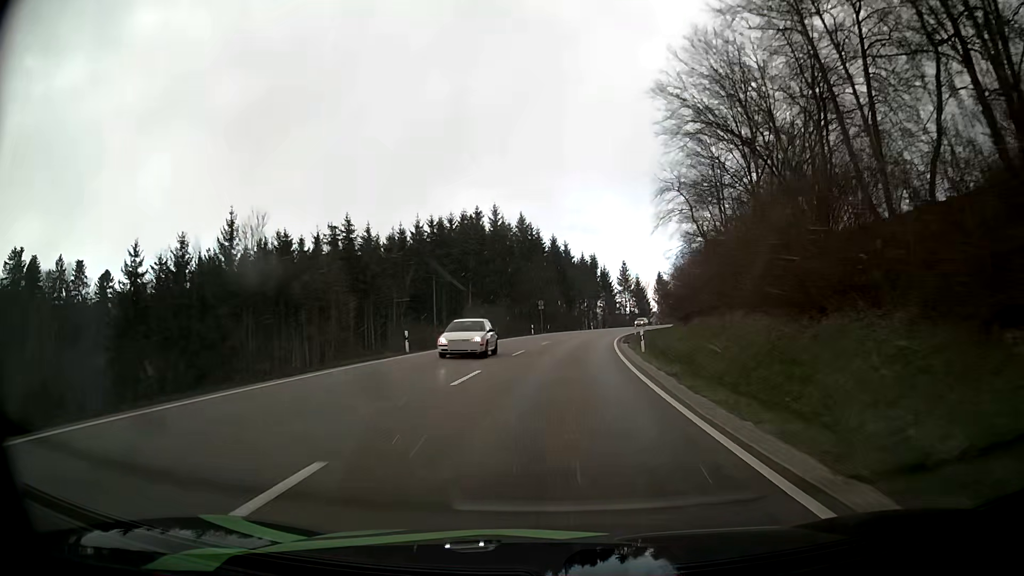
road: primary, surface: asphalt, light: Day
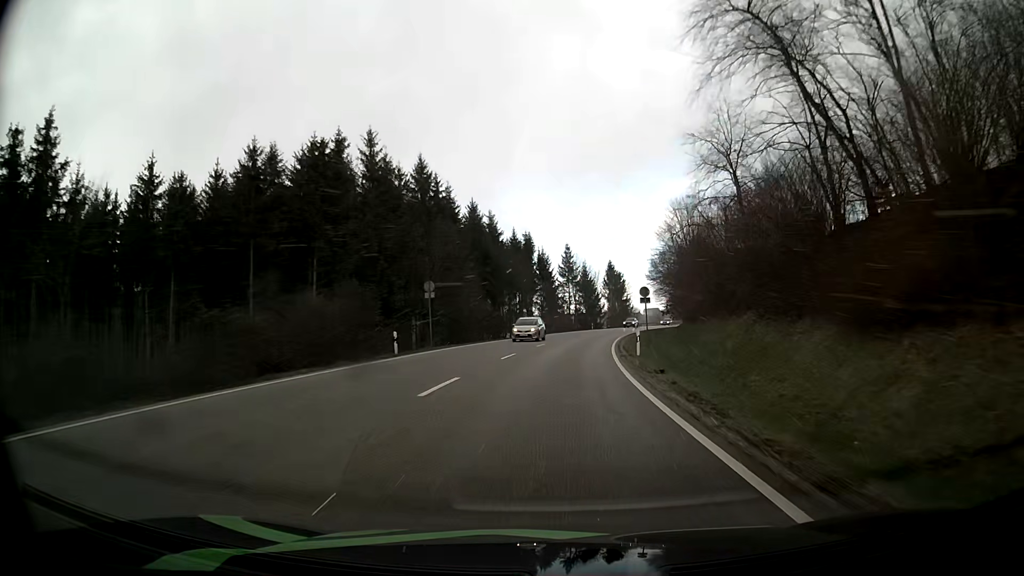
(+1.8, +38.0) m; +6°
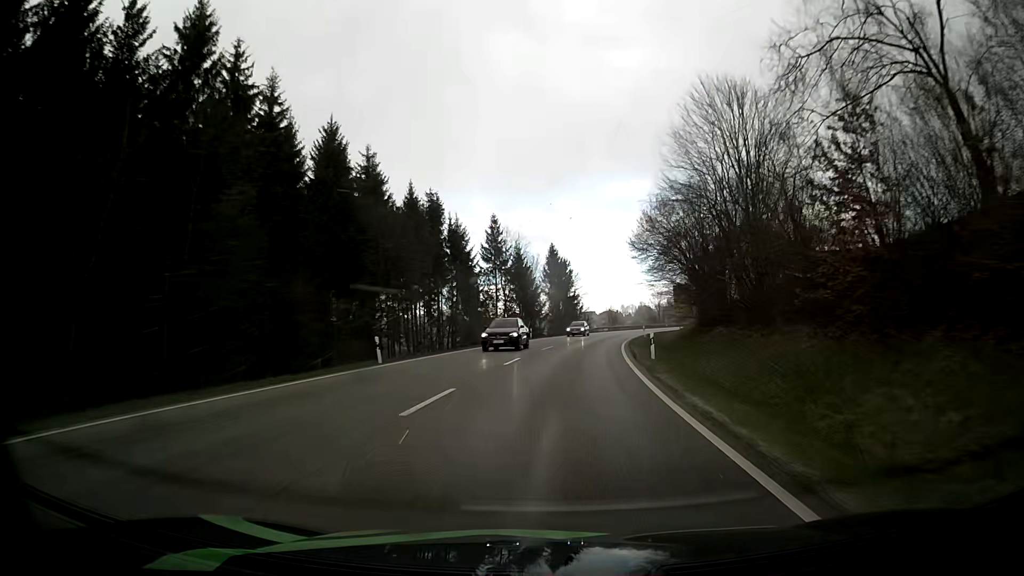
(+2.0, +38.1) m; +6°
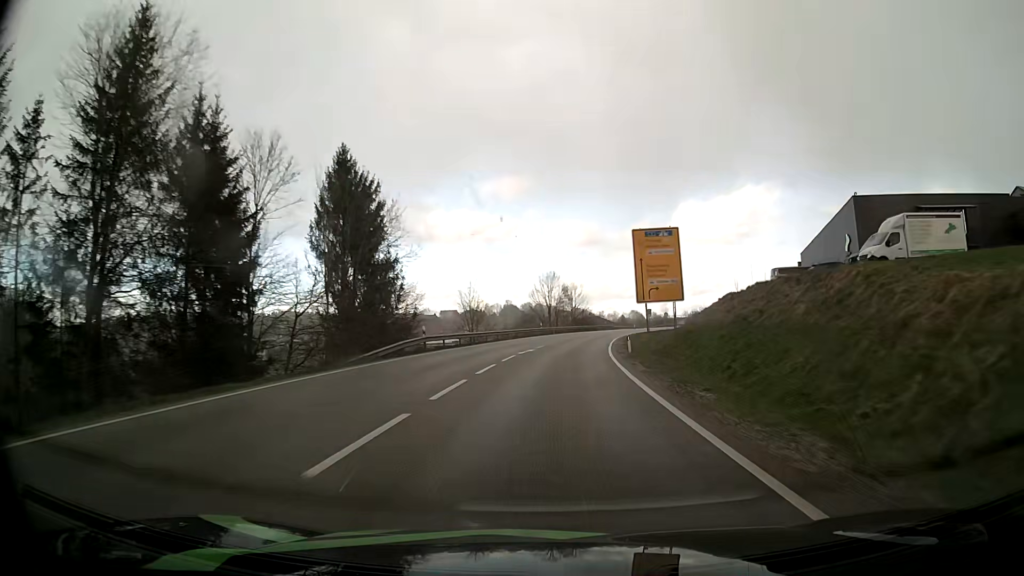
(+5.9, +63.1) m; +11°
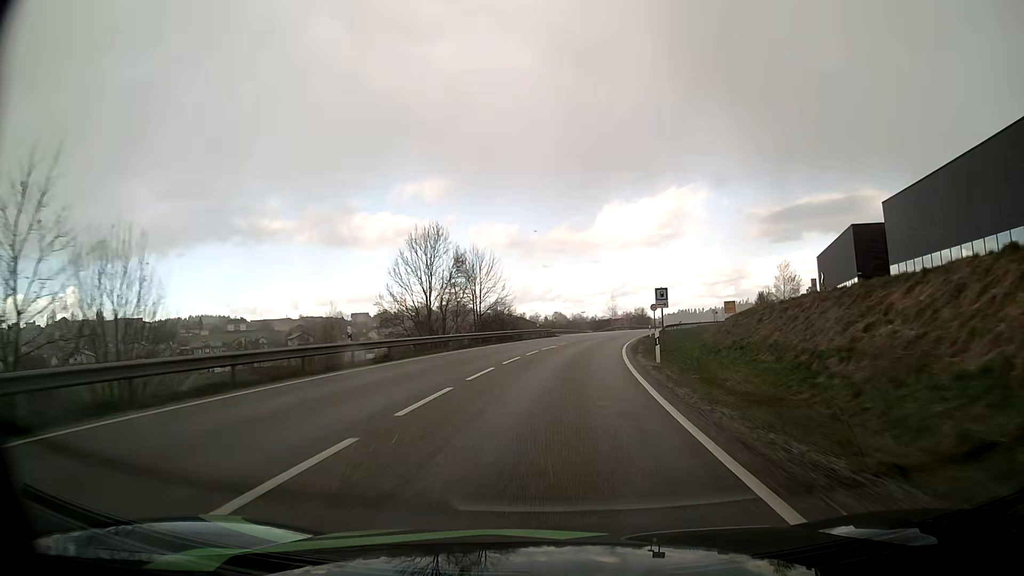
(+3.1, +50.6) m; +7°
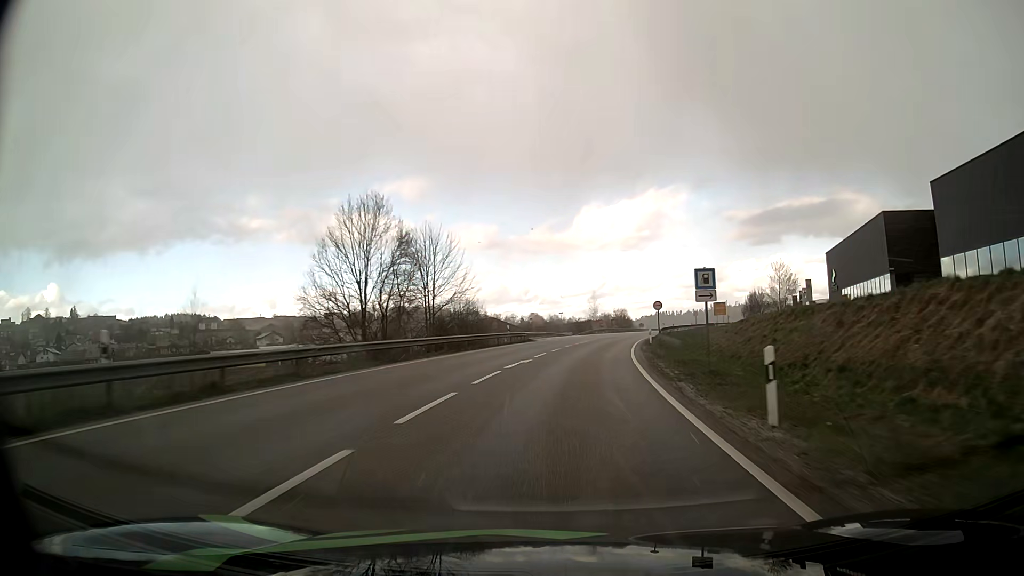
(+0.2, +12.7) m; +2°
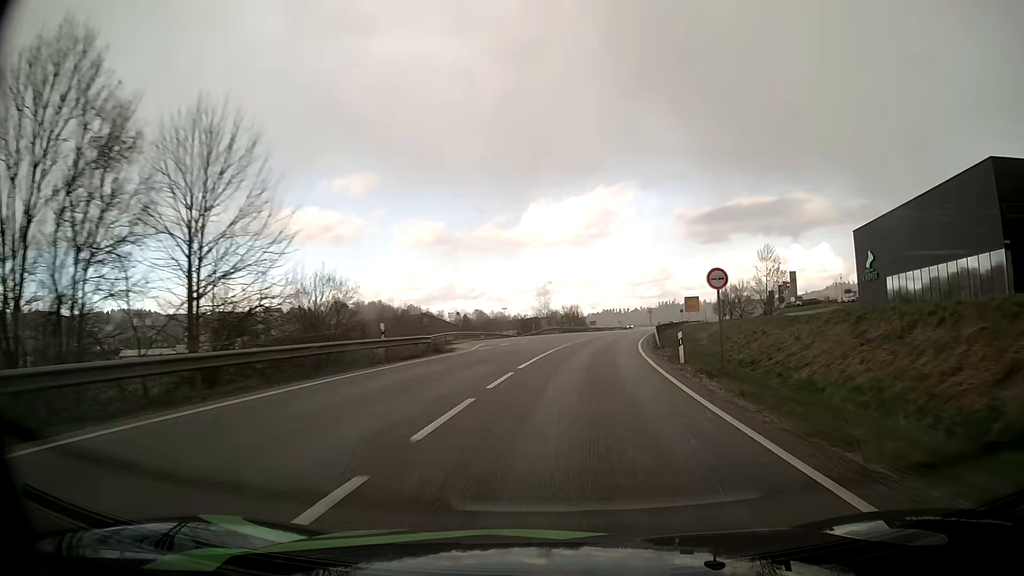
(+0.9, +25.4) m; +5°
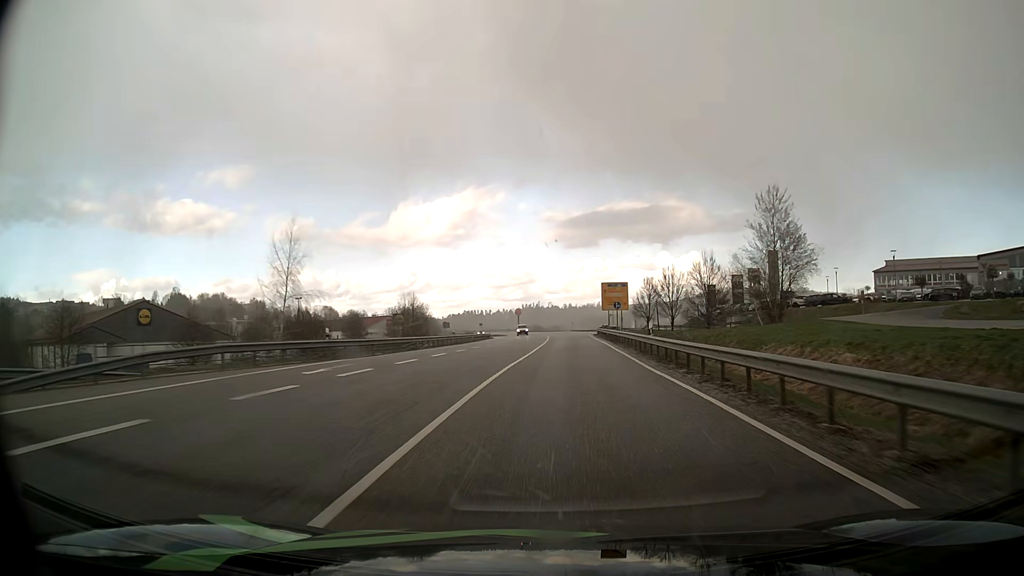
(+6.6, +63.7) m; +12°
(0, +10) (0, +20) (+1, +30) (+1, +40) (+2, +50) (+2, +60) (+2, +70) (+2, +80) (+2, +90) (+1, +100) m
